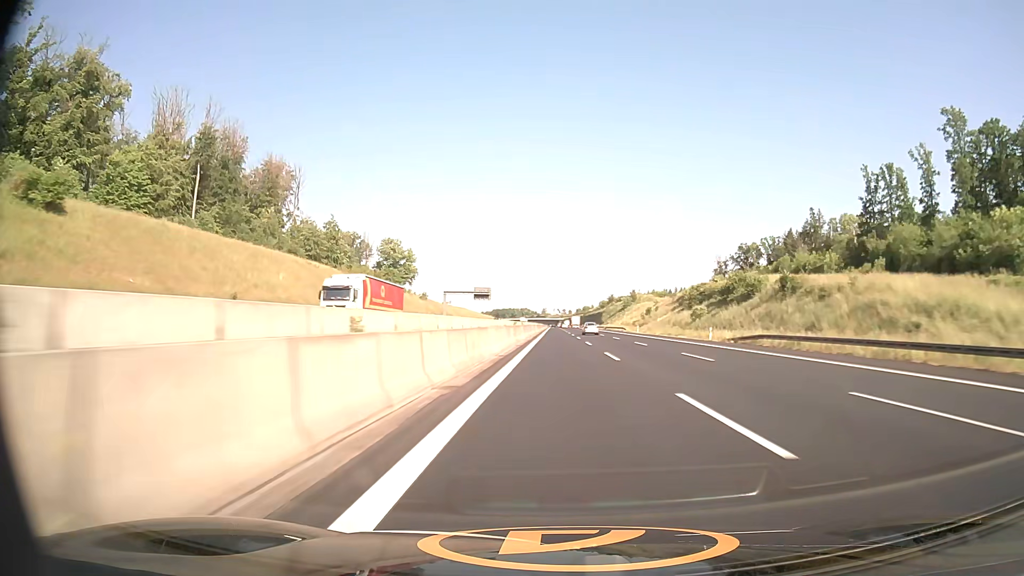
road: motorway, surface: asphalt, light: Day
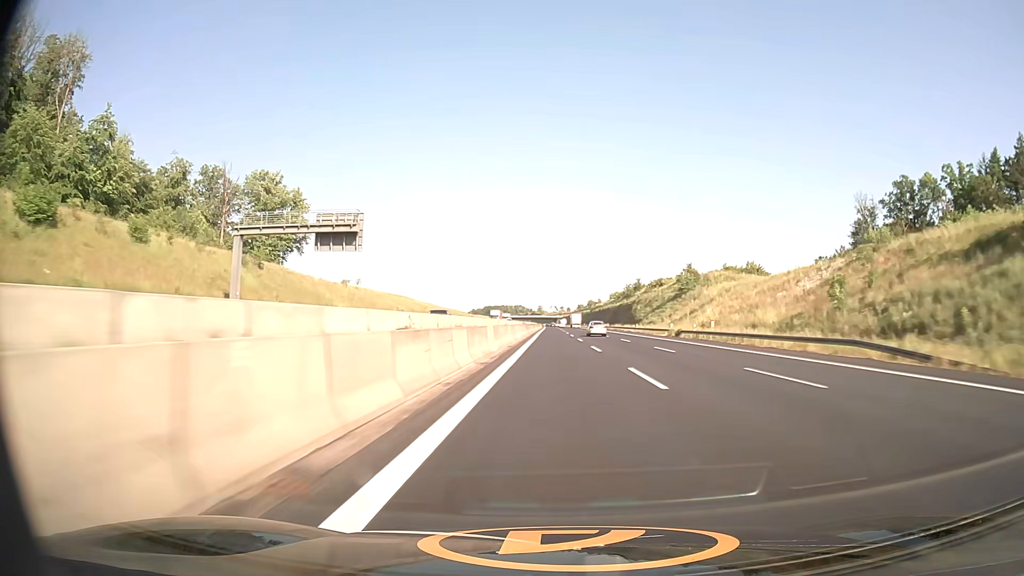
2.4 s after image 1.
(+0.3, +100.3) m; 0°
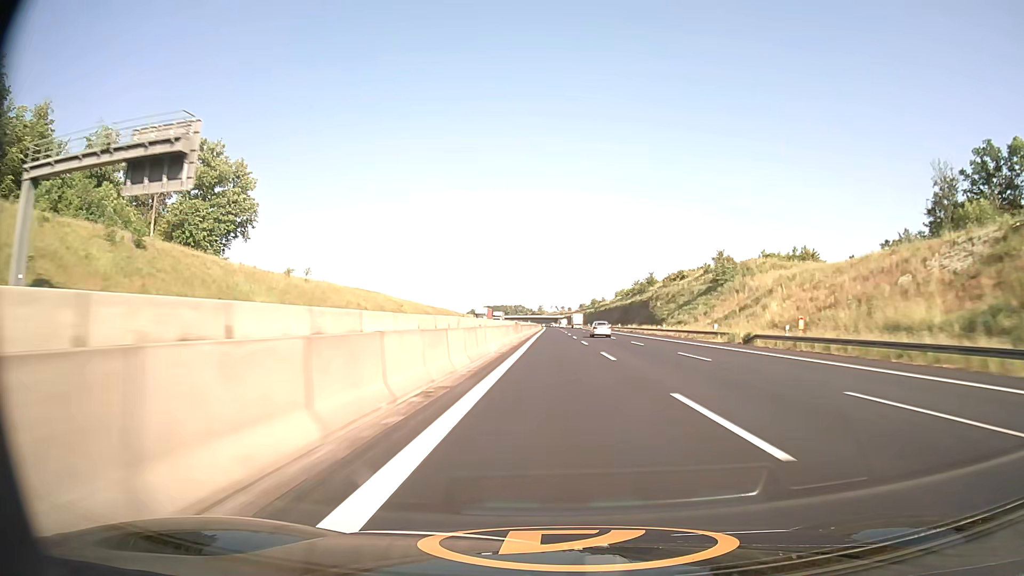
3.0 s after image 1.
(0.0, +25.1) m; 0°
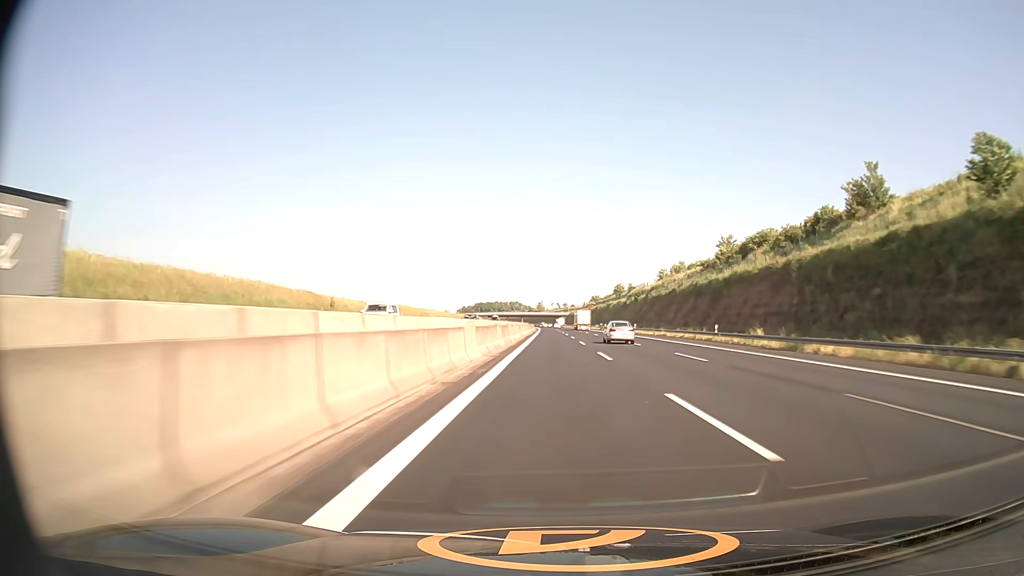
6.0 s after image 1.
(0.0, +125.3) m; 0°
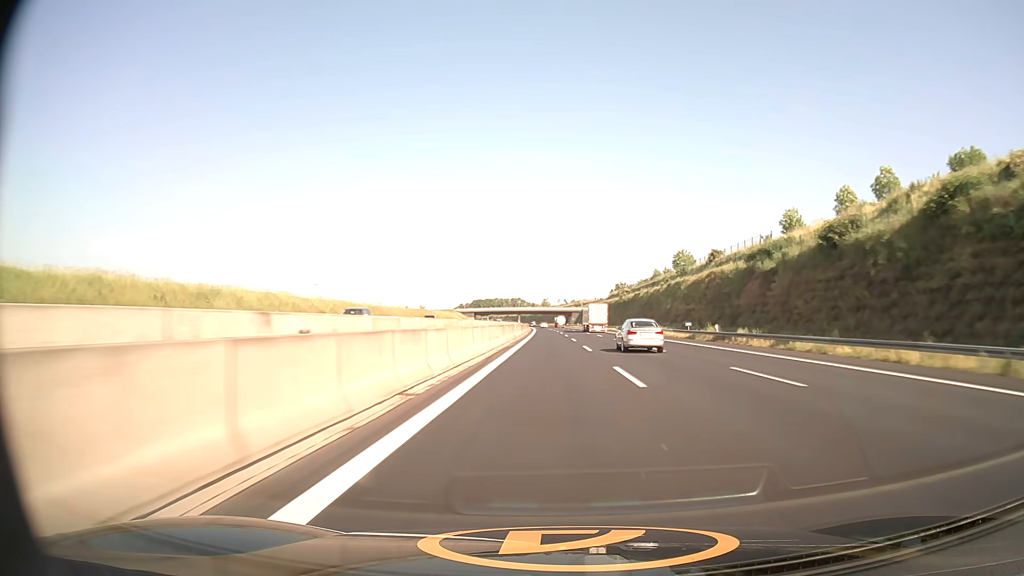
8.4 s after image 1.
(-0.2, +100.0) m; -1°
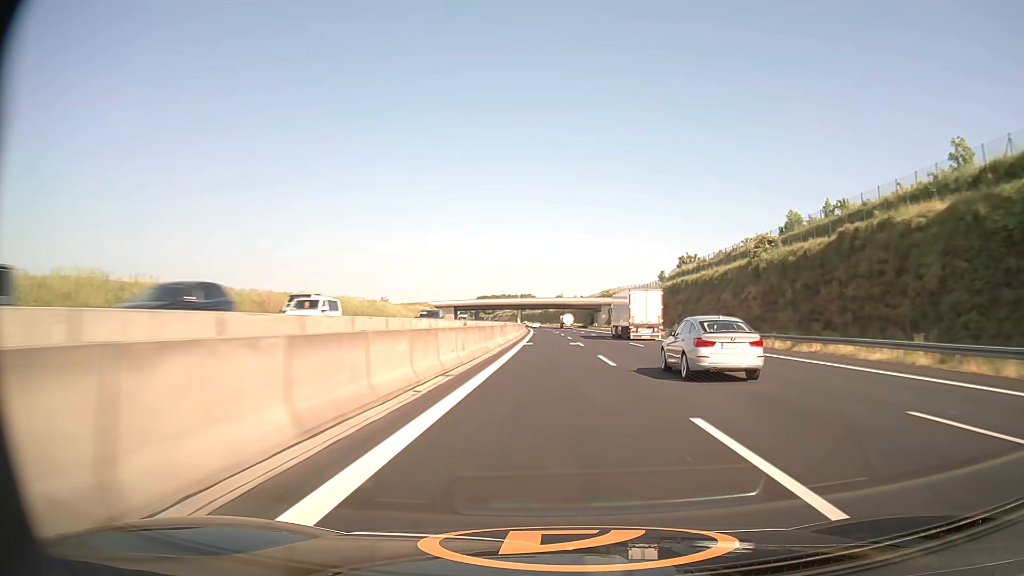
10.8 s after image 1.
(-0.9, +100.2) m; -1°
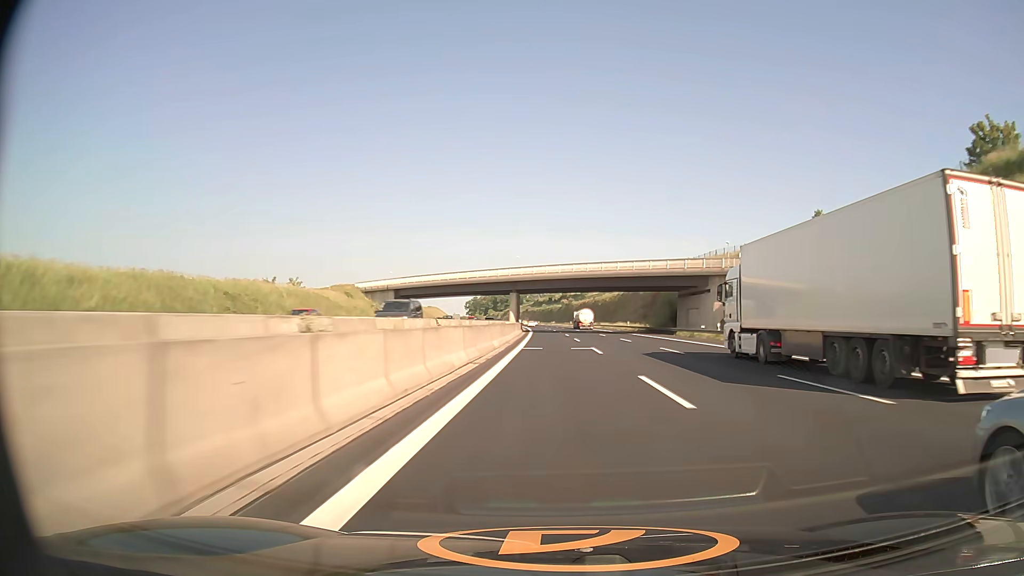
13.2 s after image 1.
(-1.3, +100.3) m; -2°
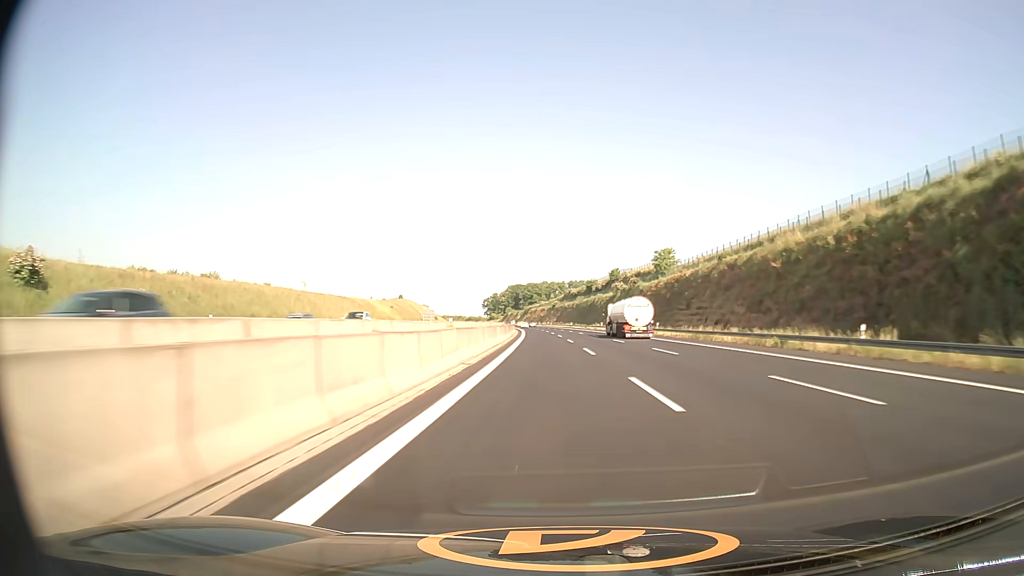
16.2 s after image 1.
(-2.5, +125.4) m; -3°
(0, +10) (0, +20) (0, +30) (0, +40) (-1, +50) (-1, +60) (-1, +70) (-2, +80) (-2, +90) (-3, +100) m
